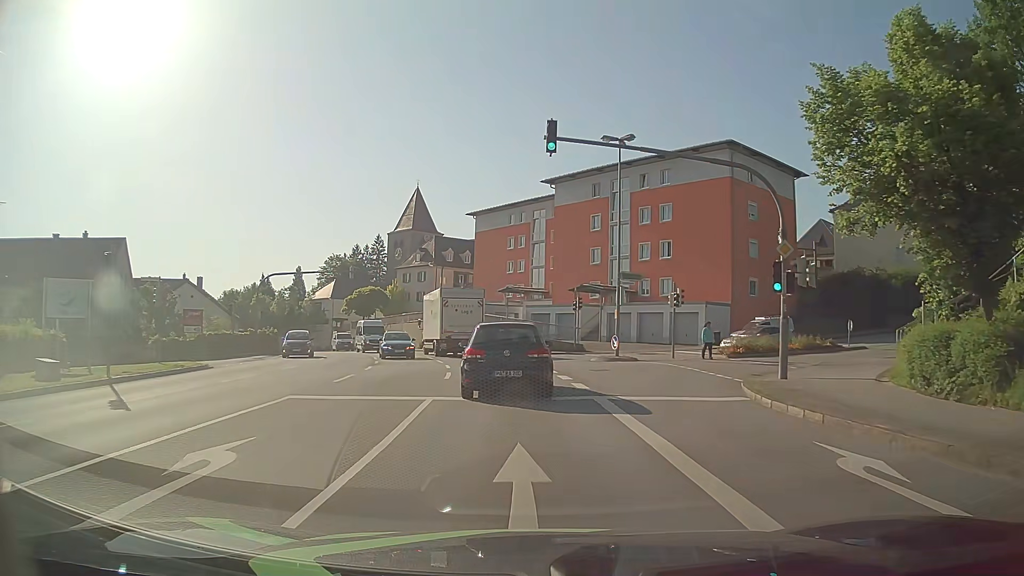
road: tertiary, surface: asphalt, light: Day
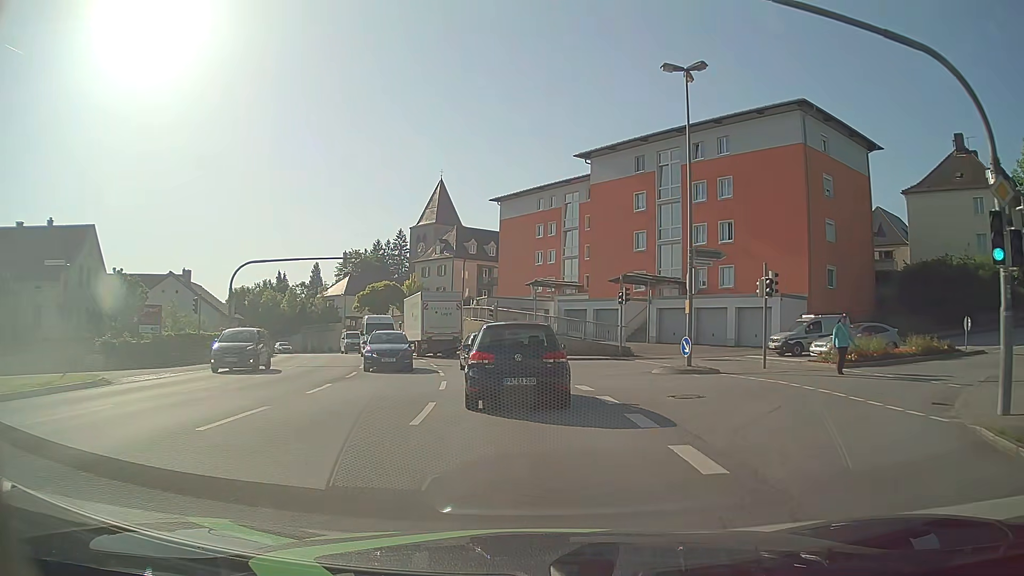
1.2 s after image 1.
(-0.1, +8.9) m; -2°
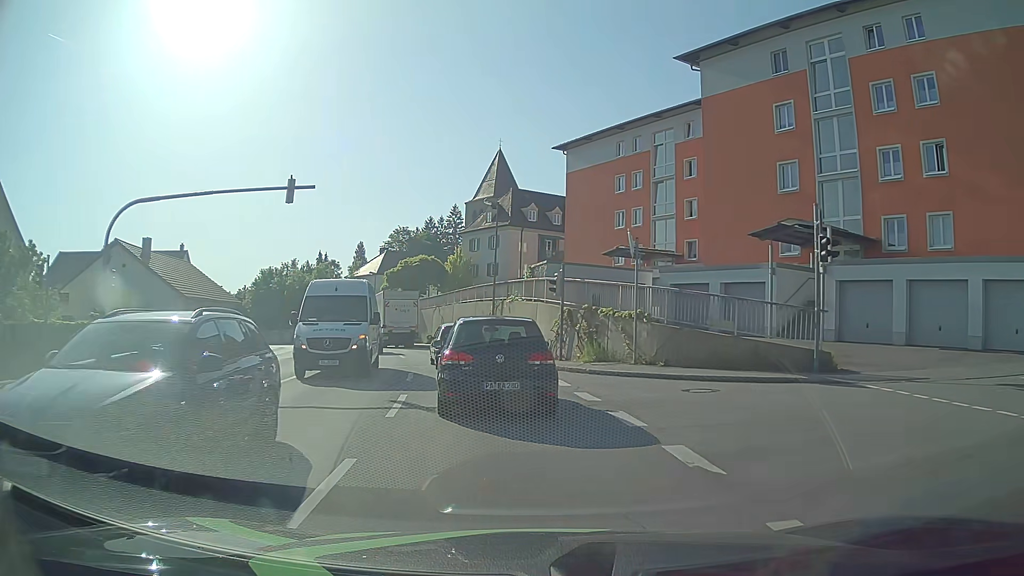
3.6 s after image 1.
(-0.9, +17.9) m; -6°
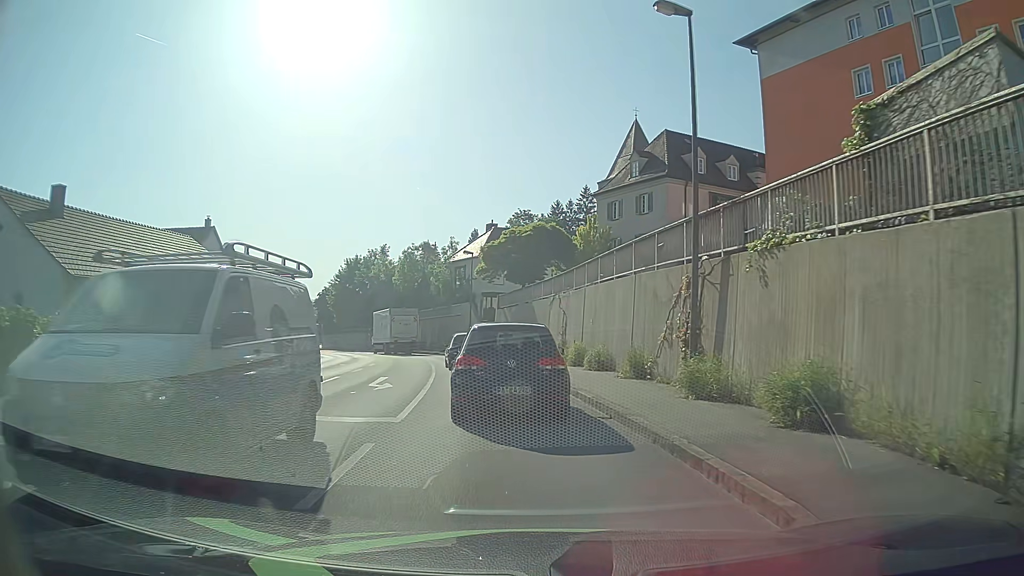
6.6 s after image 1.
(-2.4, +23.1) m; -12°
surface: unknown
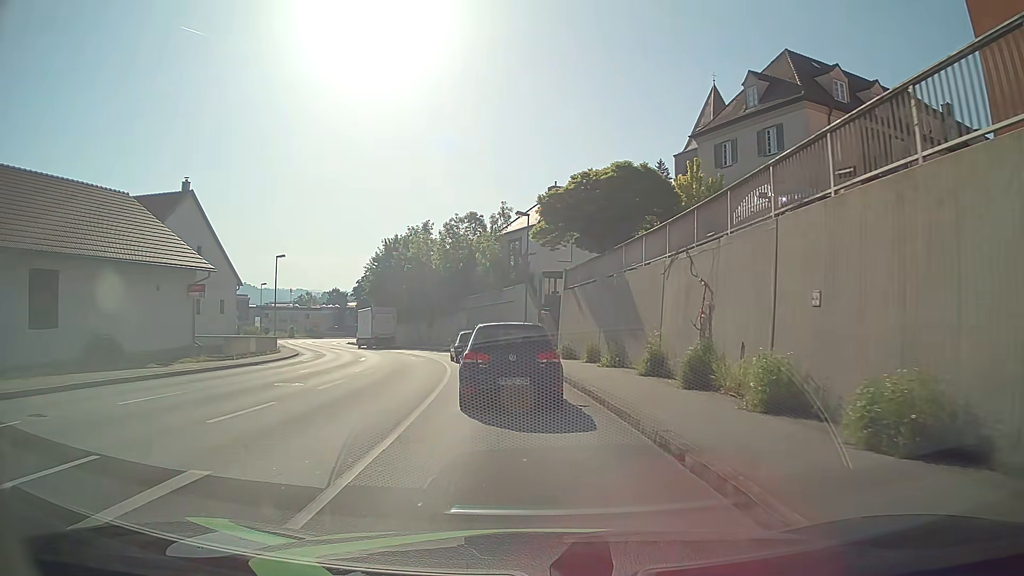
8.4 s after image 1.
(-0.7, +14.9) m; -5°
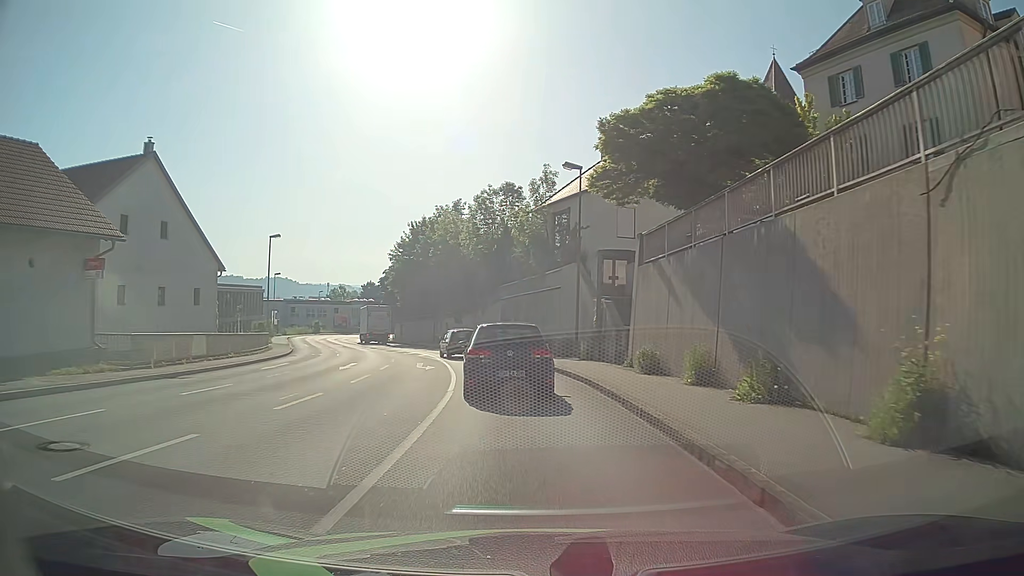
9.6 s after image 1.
(-0.3, +10.7) m; -3°
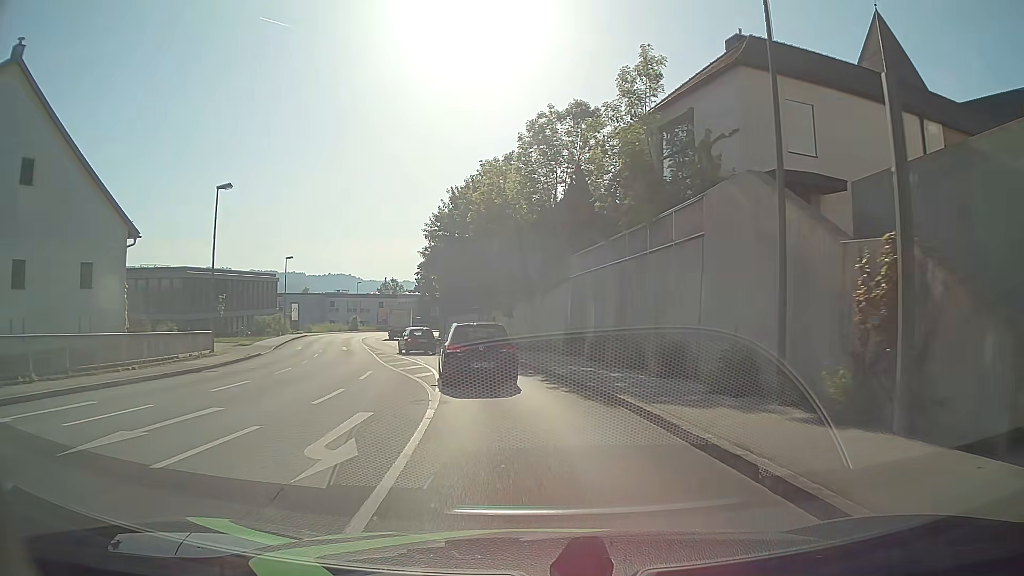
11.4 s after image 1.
(-1.0, +17.5) m; -5°
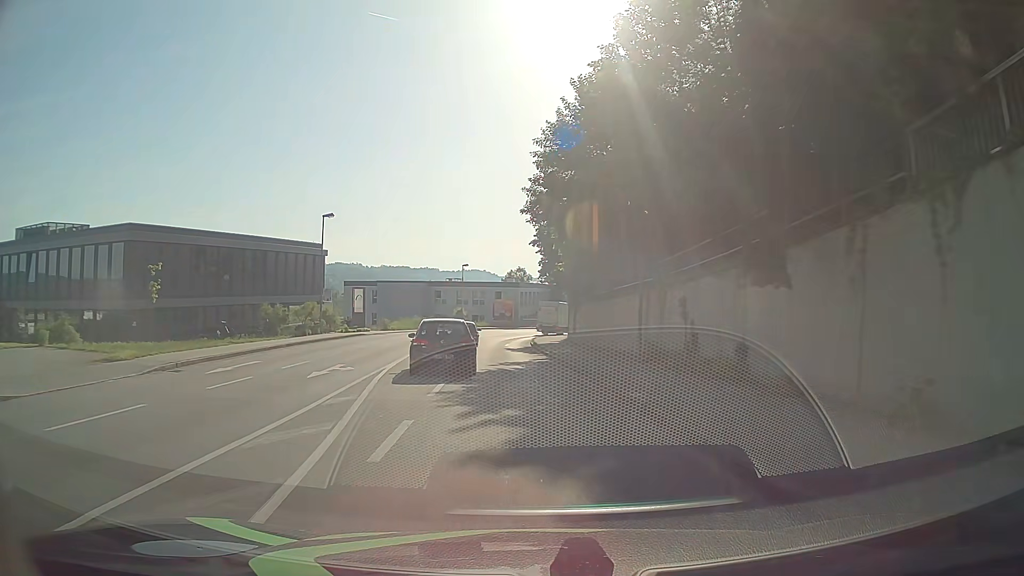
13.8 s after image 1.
(-3.0, +26.0) m; -11°
(0, +10) (-1, +20) (-2, +30) (-3, +40) (-3, +50) (-3, +60) (-2, +70) (0, +80) (+3, +89) (+7, +98) m
